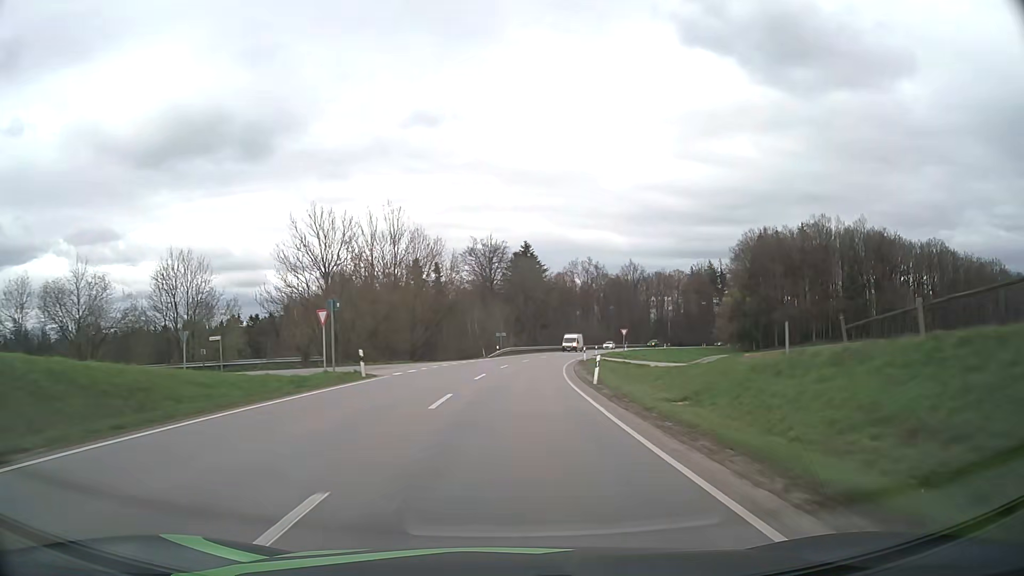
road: secondary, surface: asphalt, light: Day
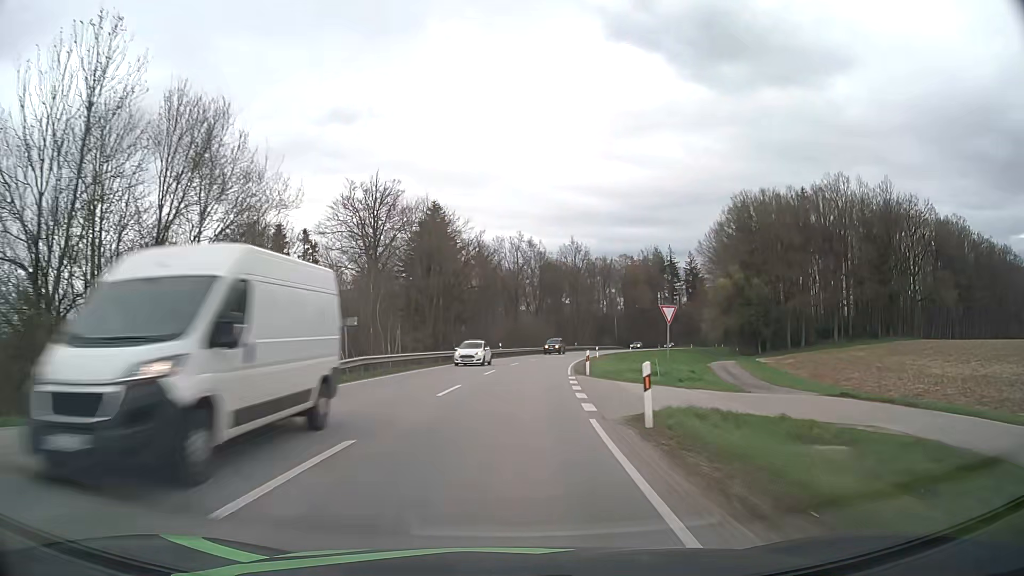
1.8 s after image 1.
(+3.0, +44.4) m; +7°
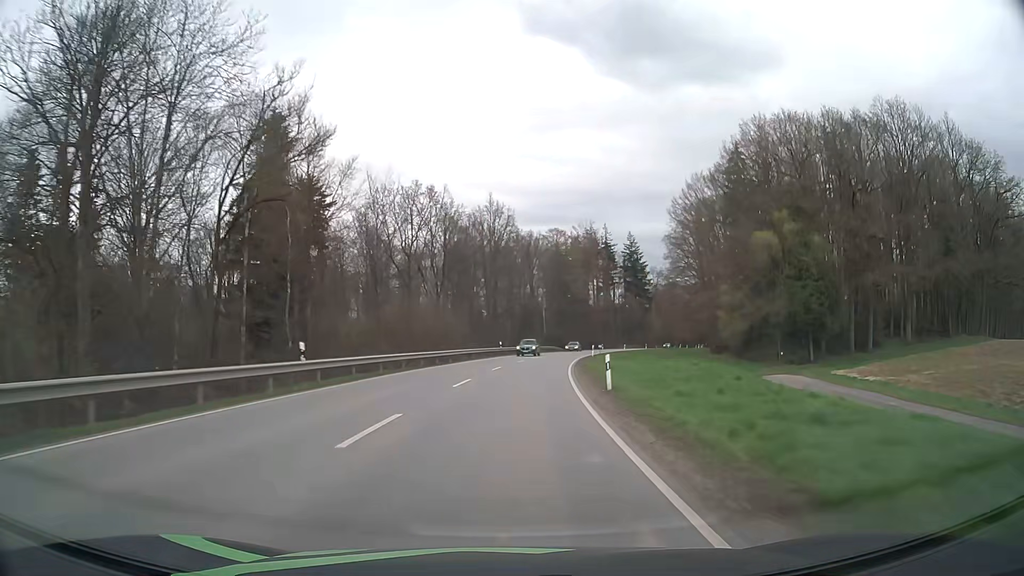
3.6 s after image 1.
(+2.8, +44.0) m; +8°
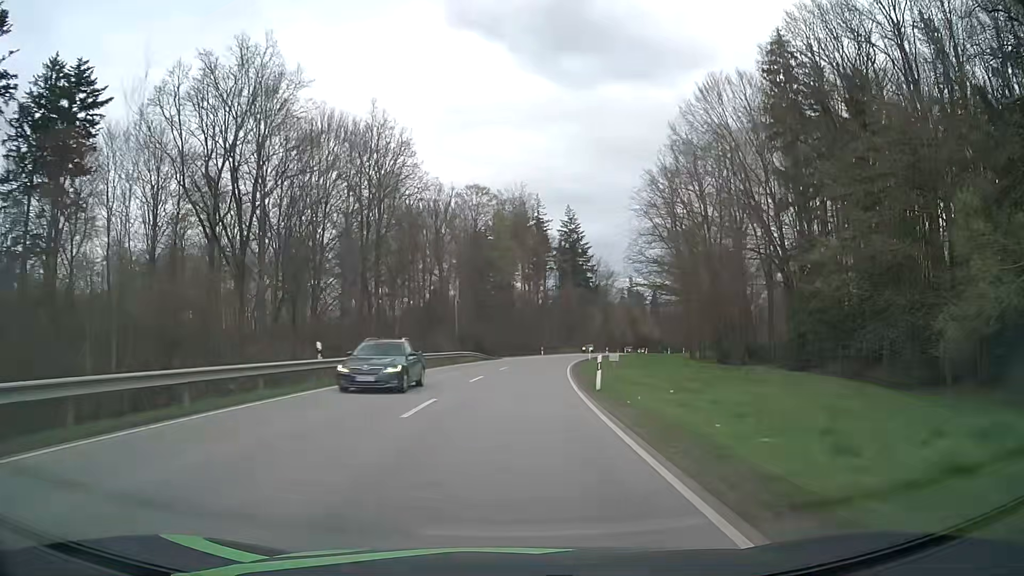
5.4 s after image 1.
(+2.7, +44.0) m; +7°
(0, +10) (+1, +20) (+1, +30) (+2, +40) (+3, +50) (+5, +60) (+6, +70) (+8, +79) (+11, +89) (+13, +99) m
